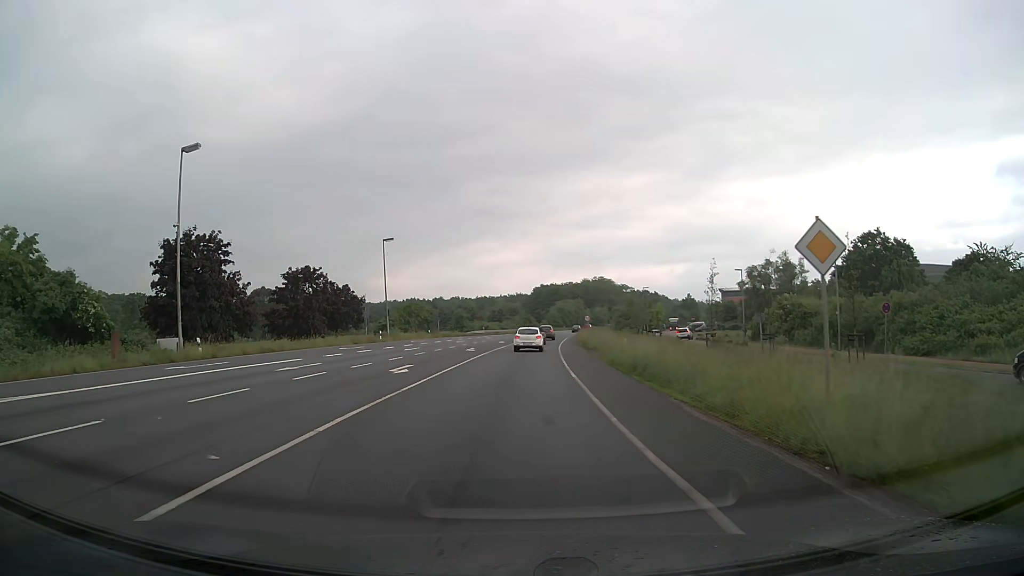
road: primary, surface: asphalt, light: Day
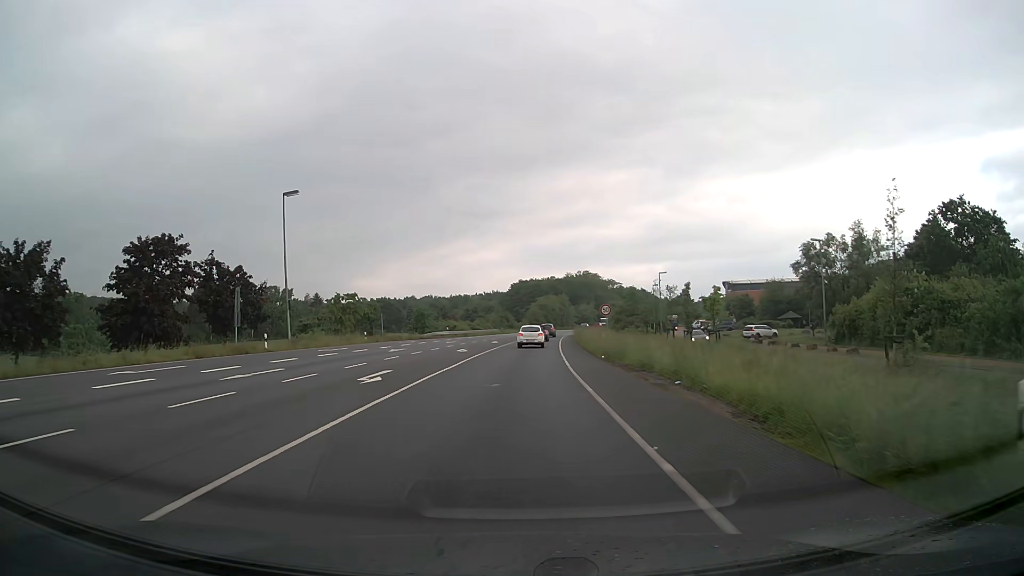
(+0.3, +24.7) m; +2°
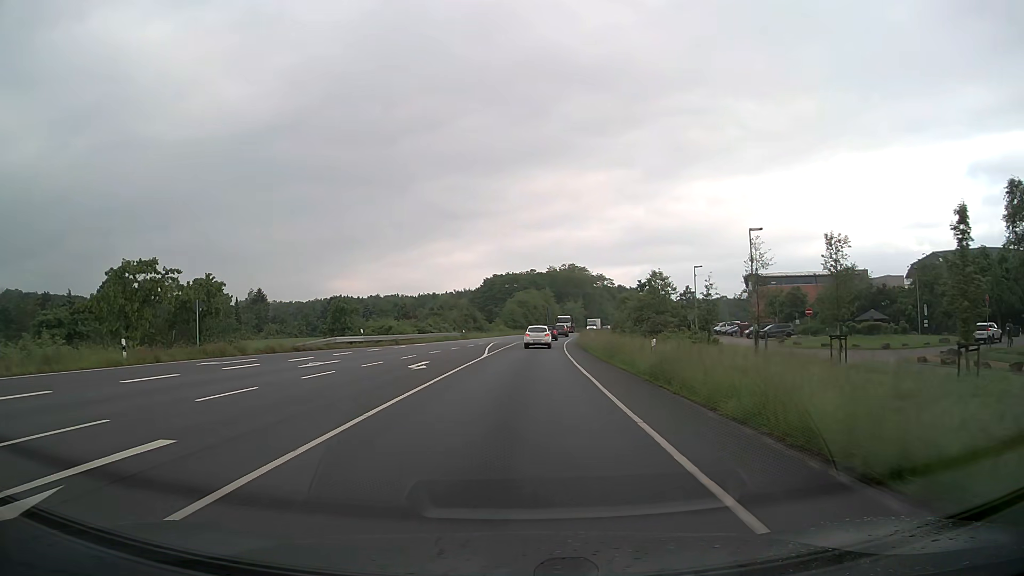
(+0.7, +34.8) m; +2°
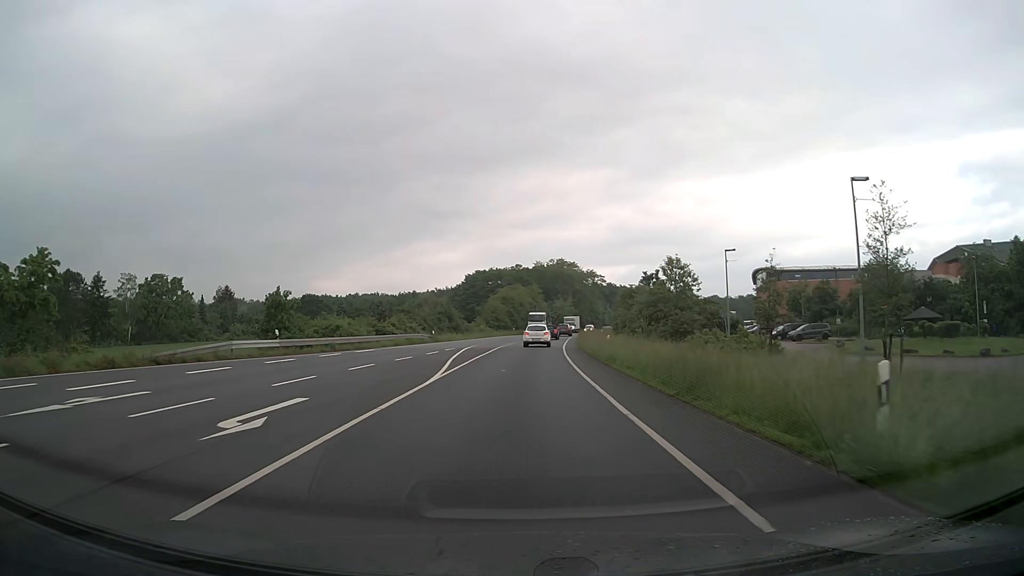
(+0.2, +14.3) m; +1°
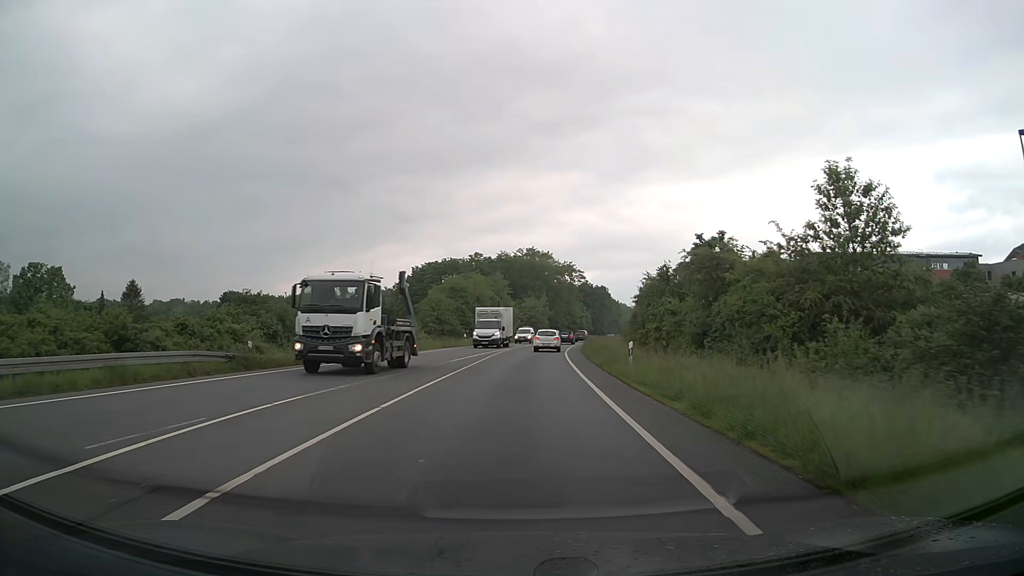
(+0.8, +35.8) m; +3°
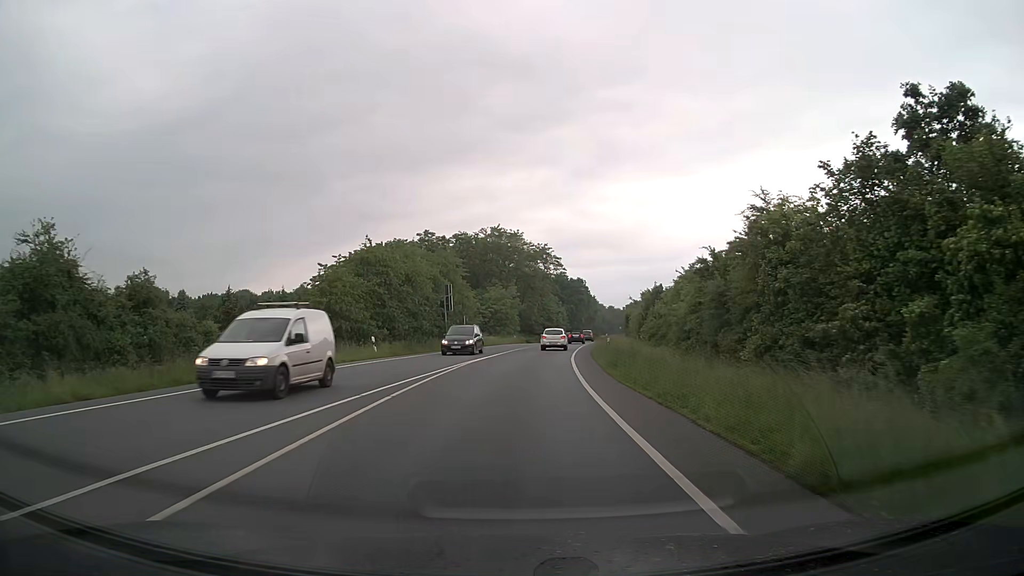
(+0.7, +28.4) m; +3°
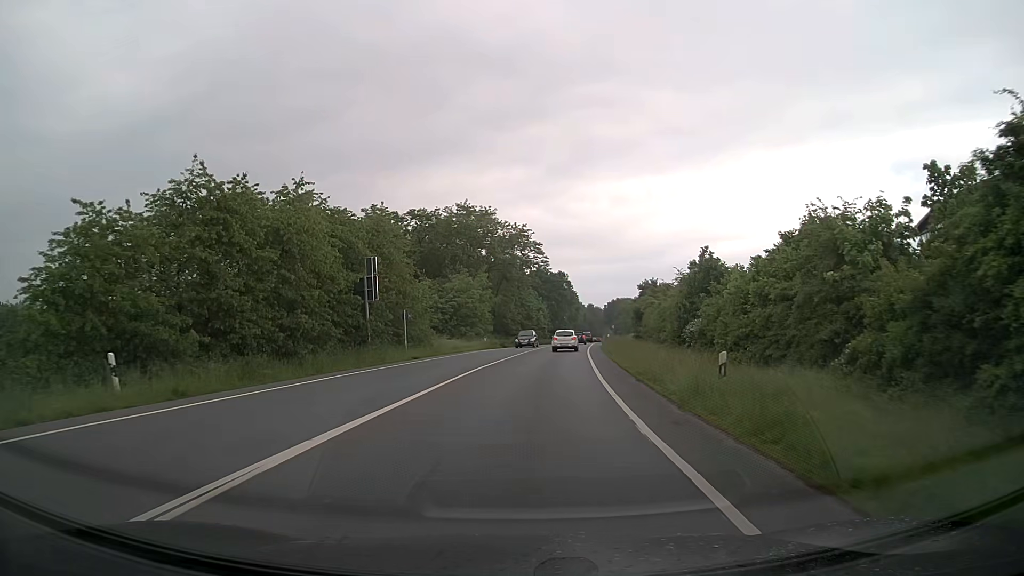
(+0.5, +21.7) m; +2°
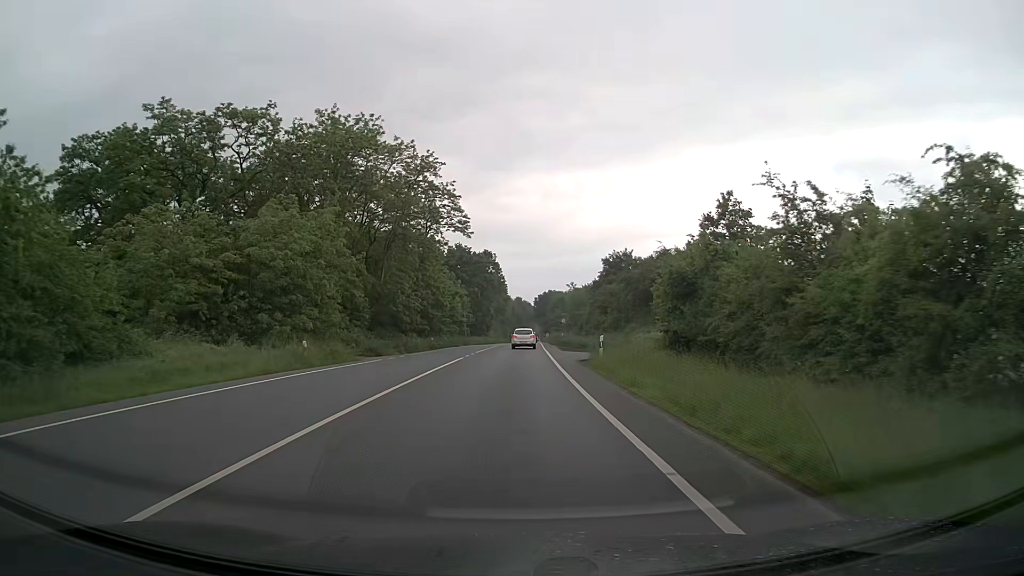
(+2.3, +37.4) m; +6°
(0, +10) (0, +20) (0, +30) (0, +40) (0, +50) (0, +60) (0, +70) (0, +80) (0, +90) (0, +100) m
